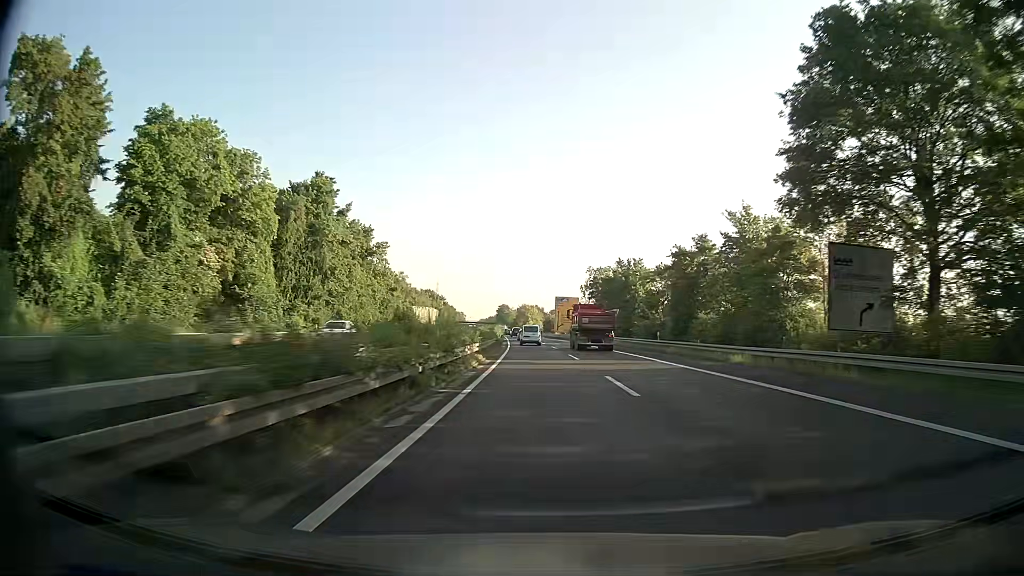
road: trunk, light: Day
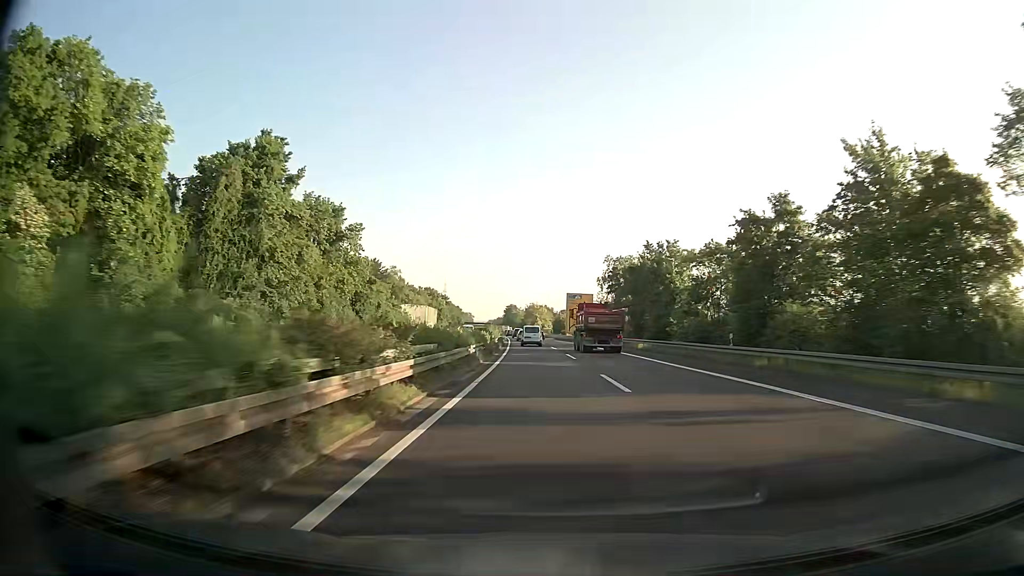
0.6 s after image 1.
(-0.1, +16.9) m; -1°
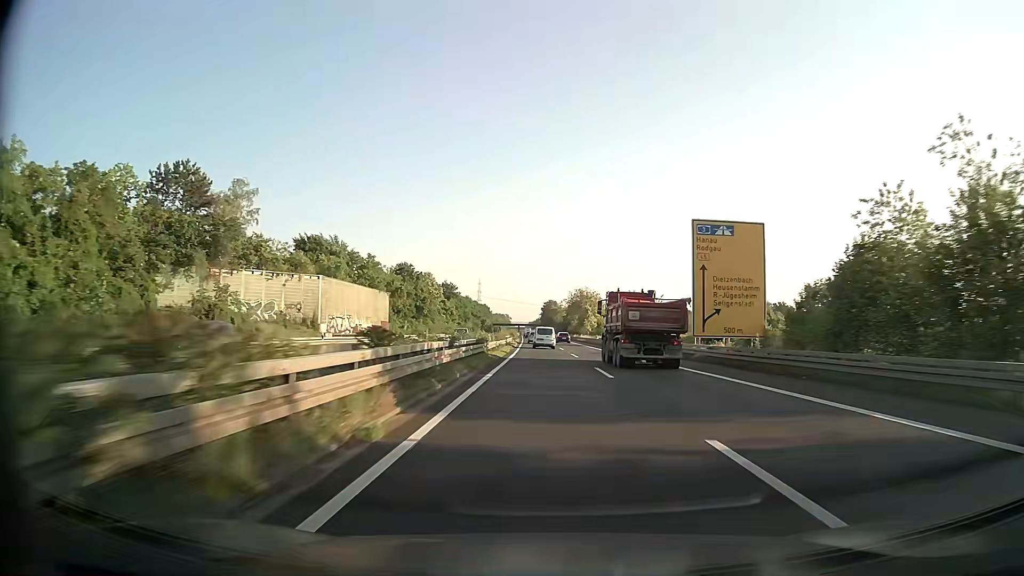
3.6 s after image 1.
(-2.8, +84.7) m; -3°
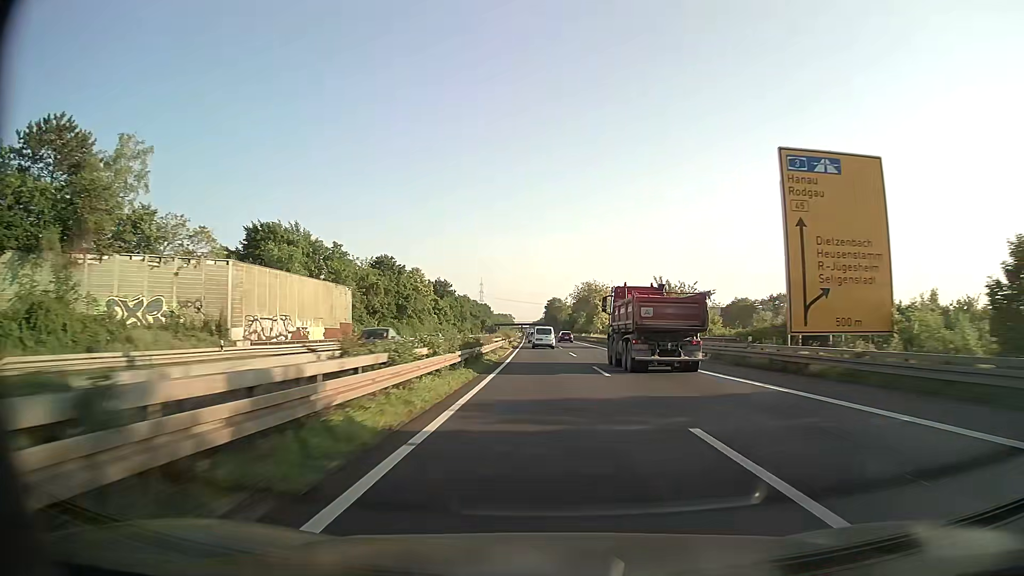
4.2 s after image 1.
(-0.1, +17.0) m; 0°
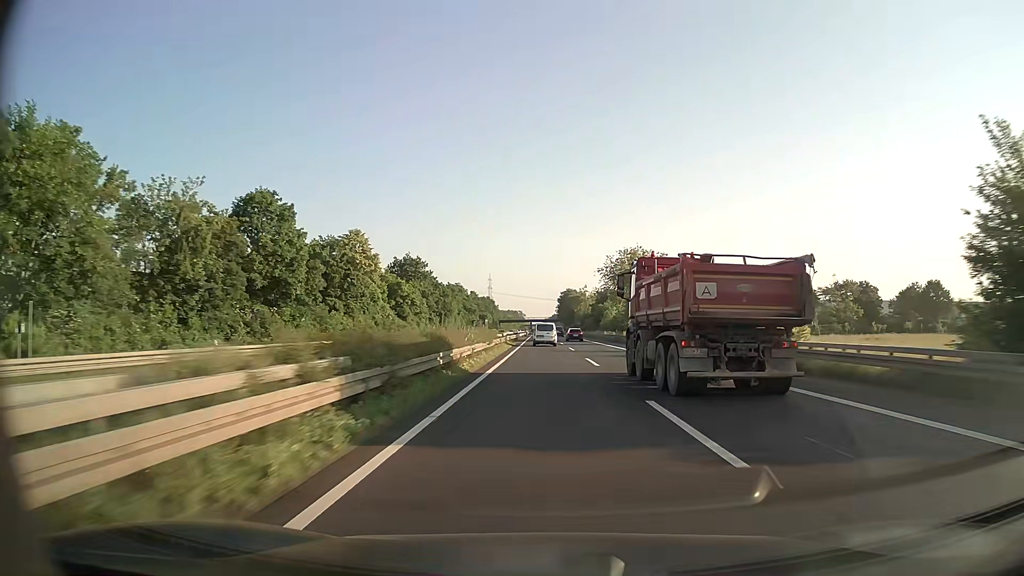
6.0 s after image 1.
(-0.5, +50.9) m; -1°
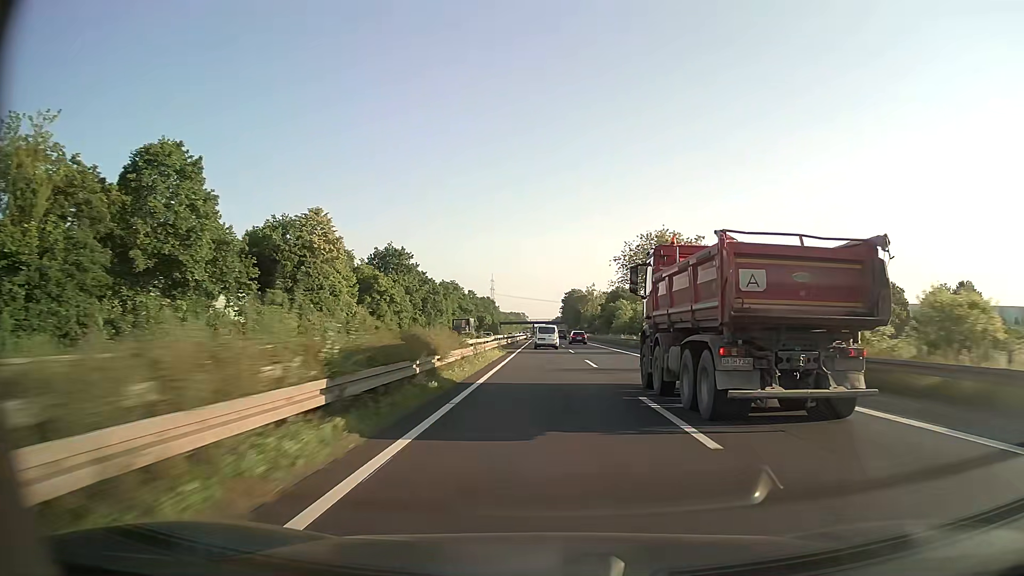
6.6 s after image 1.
(-0.1, +16.9) m; 0°
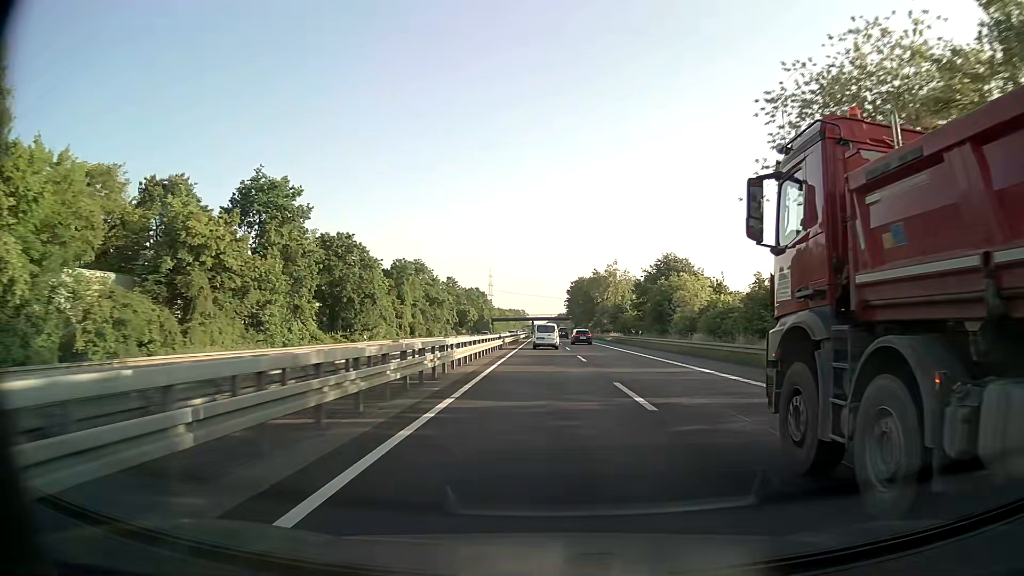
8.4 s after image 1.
(-0.1, +50.4) m; 0°
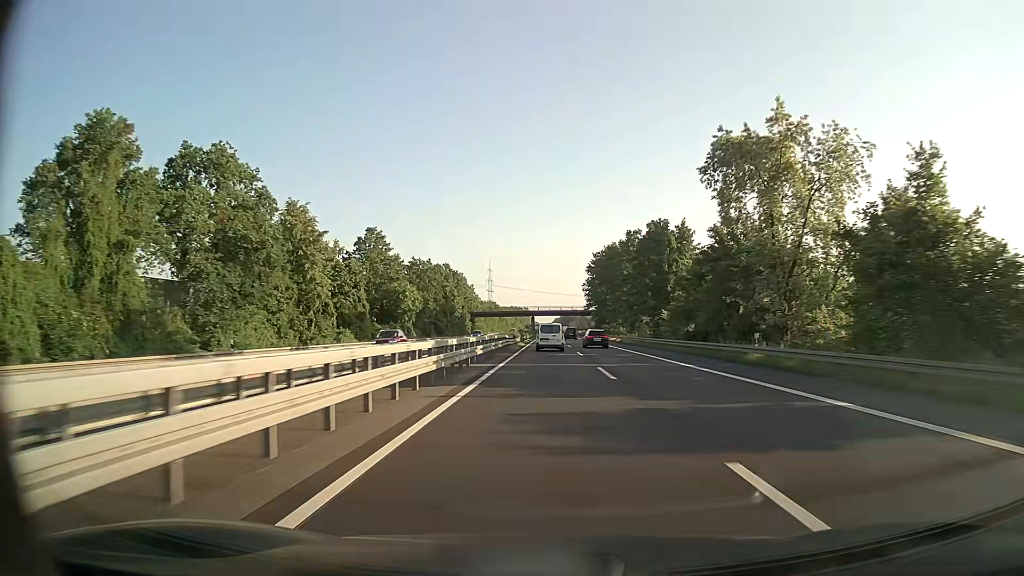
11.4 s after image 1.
(-0.5, +82.7) m; -1°
(0, +10) (0, +20) (0, +30) (0, +40) (0, +50) (0, +60) (0, +70) (+1, +80) (+1, +90) (+1, +100) m
